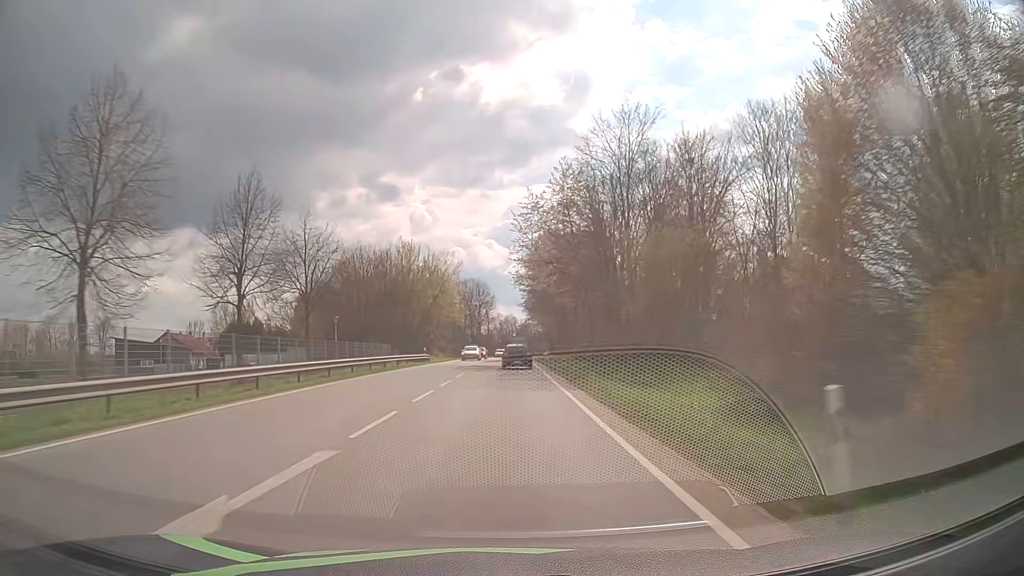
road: primary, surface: asphalt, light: Day
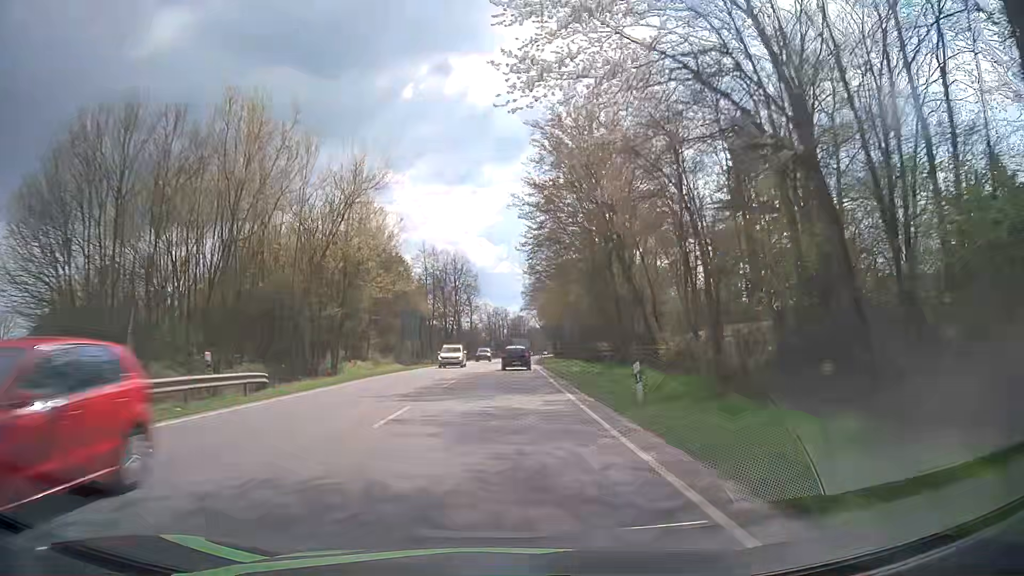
(+0.3, +40.8) m; +1°
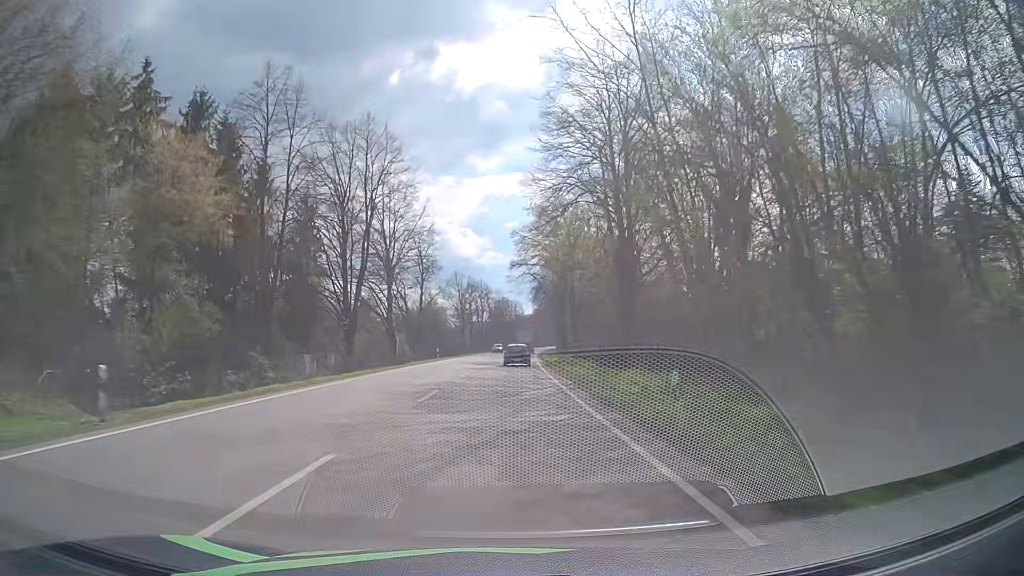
(+0.7, +54.8) m; +2°
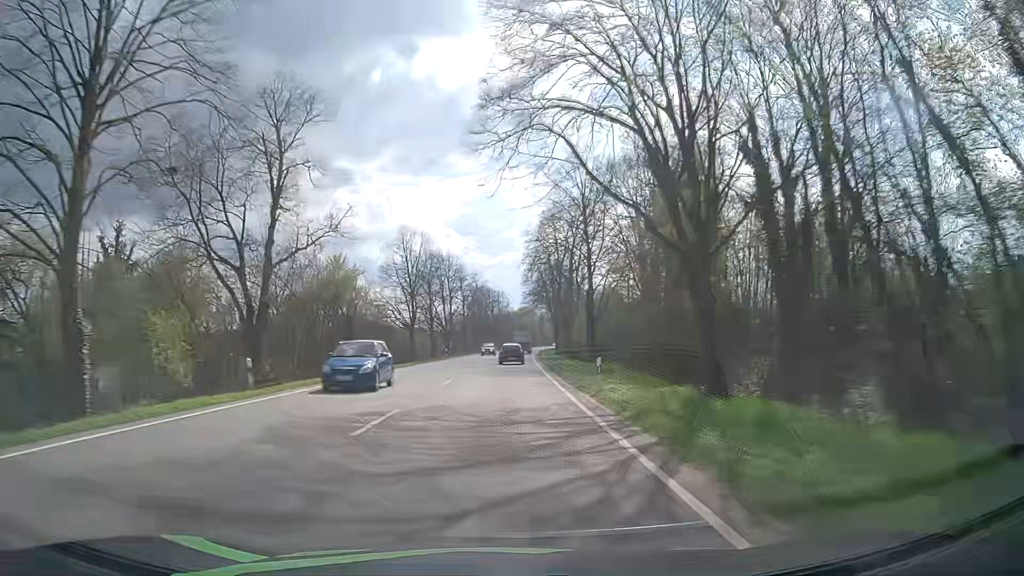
(+0.4, +41.8) m; +1°
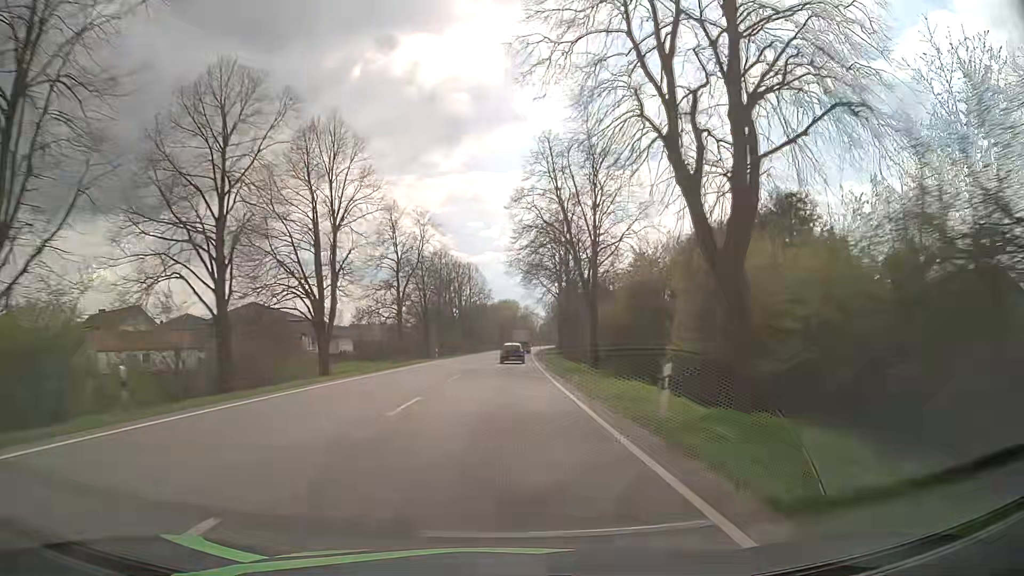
(+0.8, +56.7) m; +2°
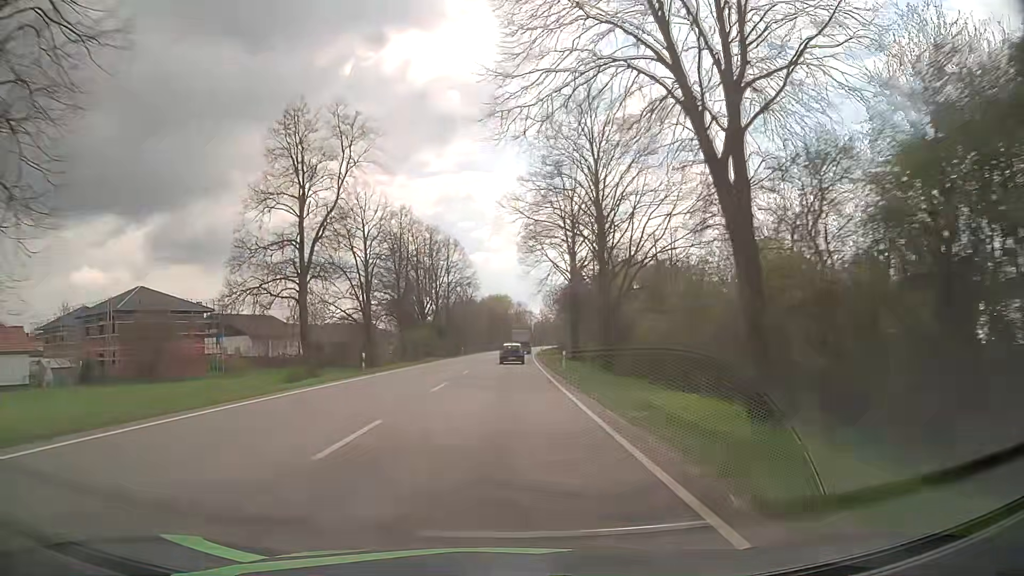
(+0.1, +28.7) m; +1°
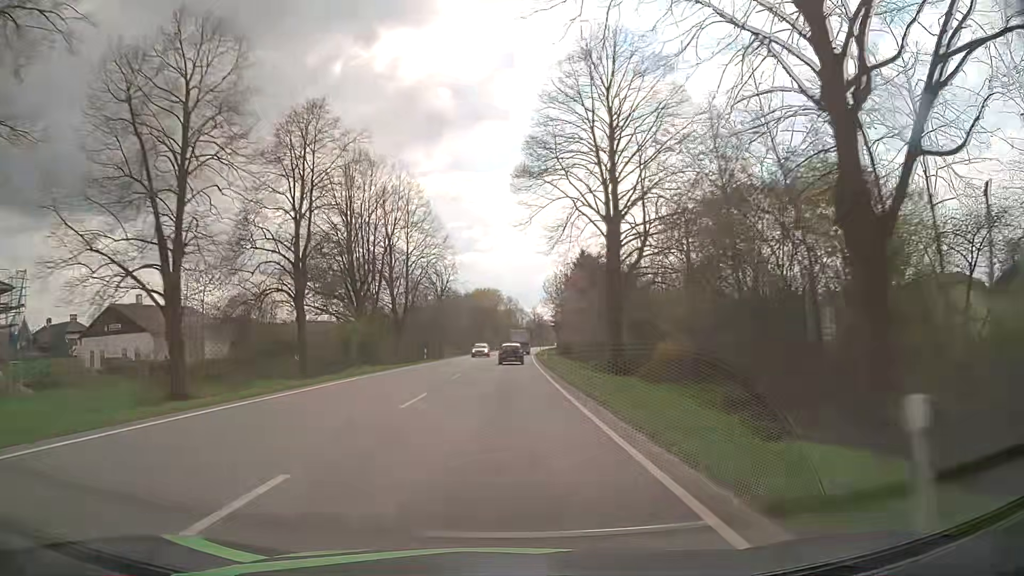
(+0.2, +28.9) m; +1°
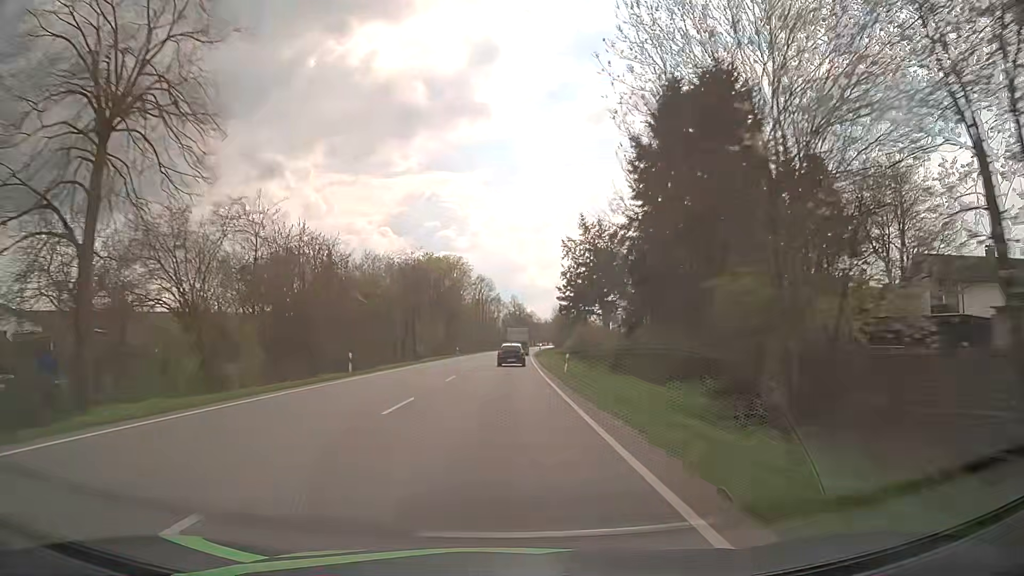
(+1.5, +72.9) m; +2°
(0, +10) (0, +20) (0, +30) (0, +40) (+1, +50) (+1, +60) (+1, +70) (+2, +80) (+2, +90) (+2, +100) m
